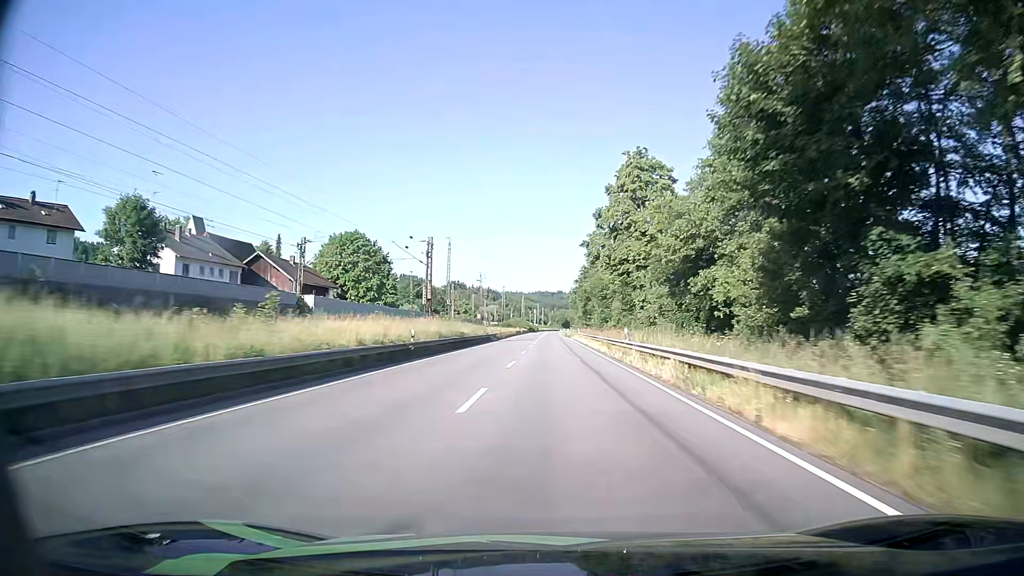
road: primary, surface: asphalt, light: Day
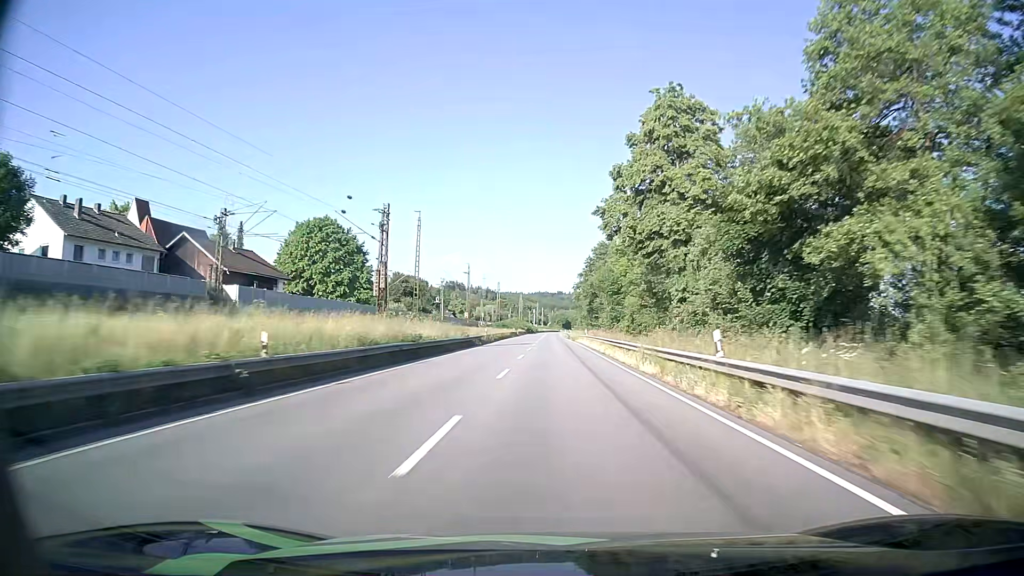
(+0.1, +16.6) m; 0°
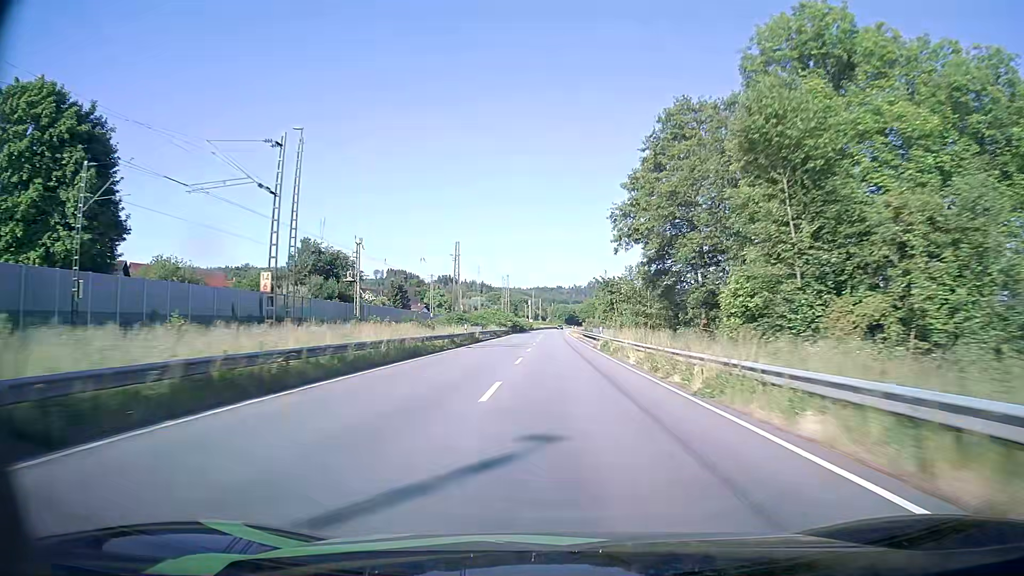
(0.0, +66.7) m; 0°
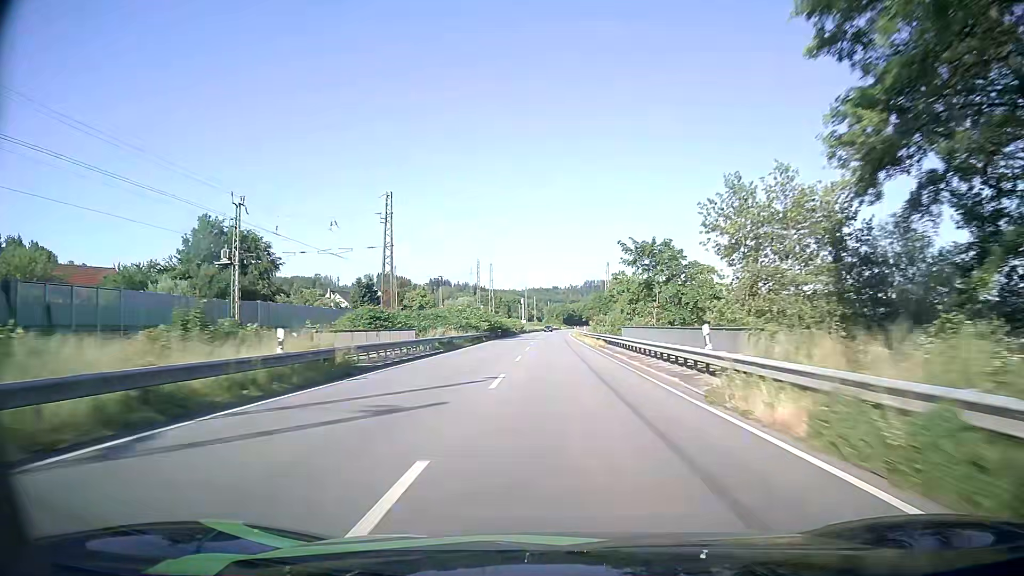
(+0.2, +33.4) m; +1°
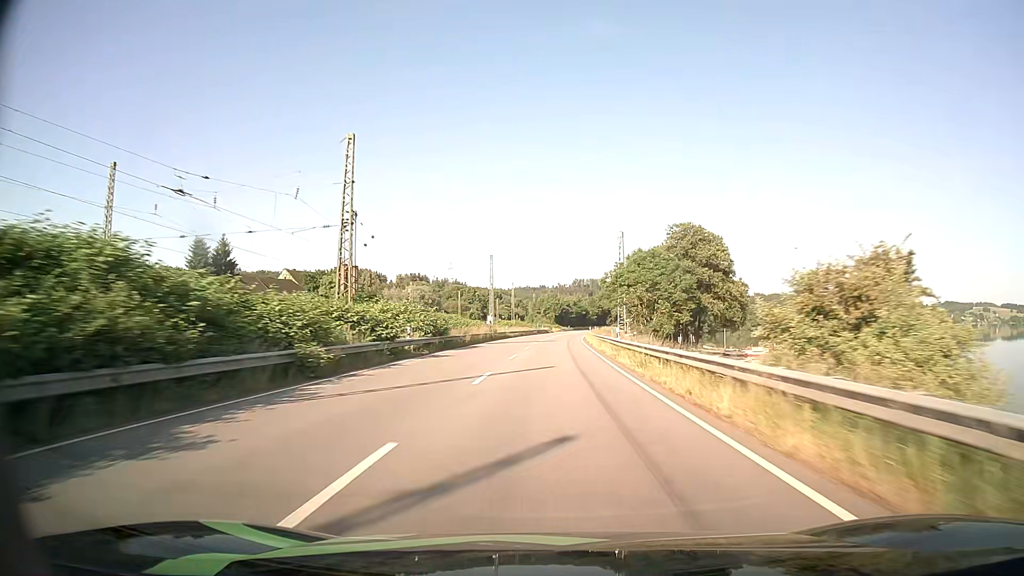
(+0.3, +83.6) m; +1°
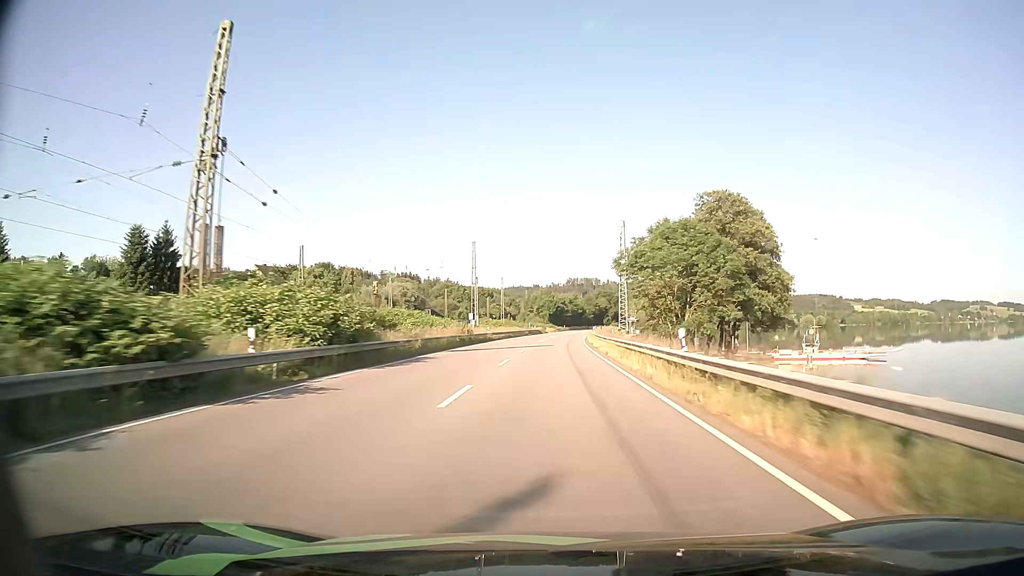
(+0.1, +16.6) m; +1°
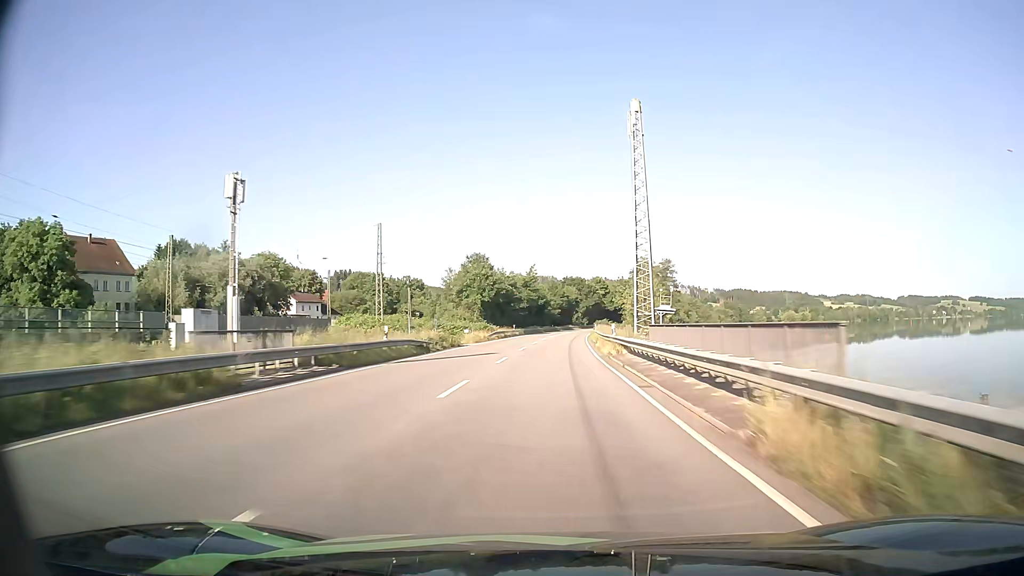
(+2.5, +82.6) m; +4°
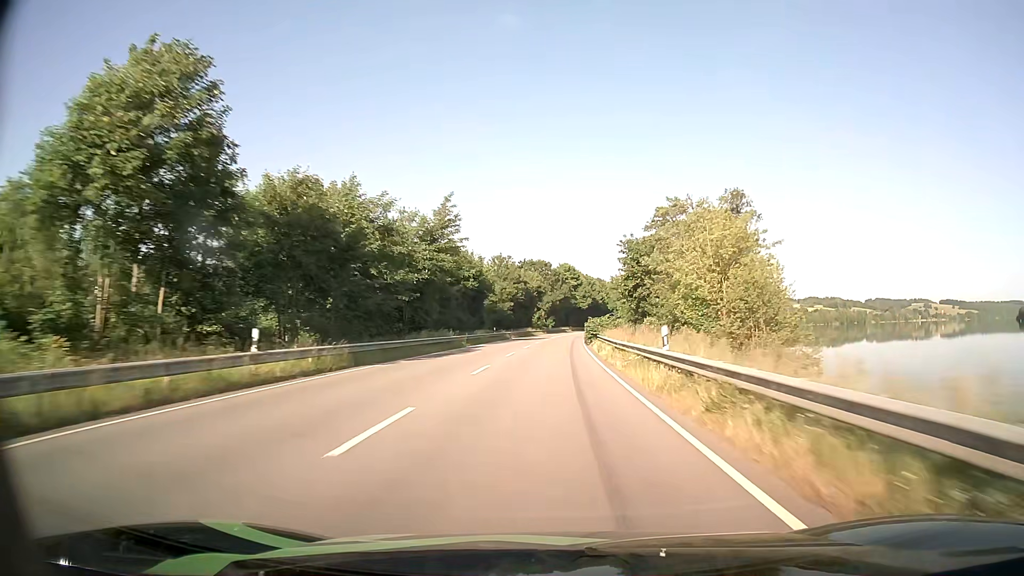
(+1.9, +65.9) m; +3°
(0, +10) (0, +20) (0, +30) (+1, +40) (+1, +50) (+2, +60) (+2, +70) (+3, +80) (+3, +90) (+4, +100) m
